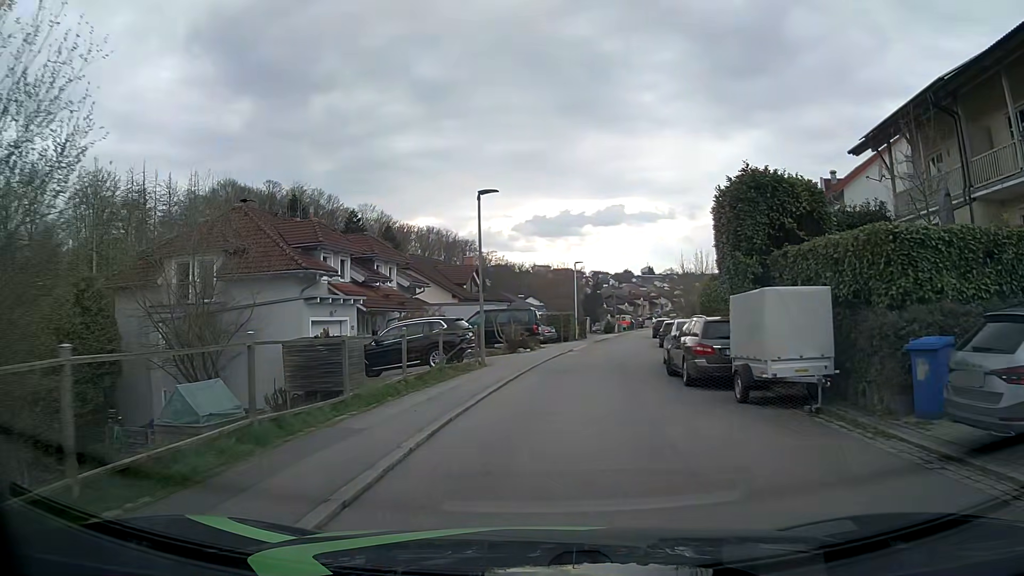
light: Day
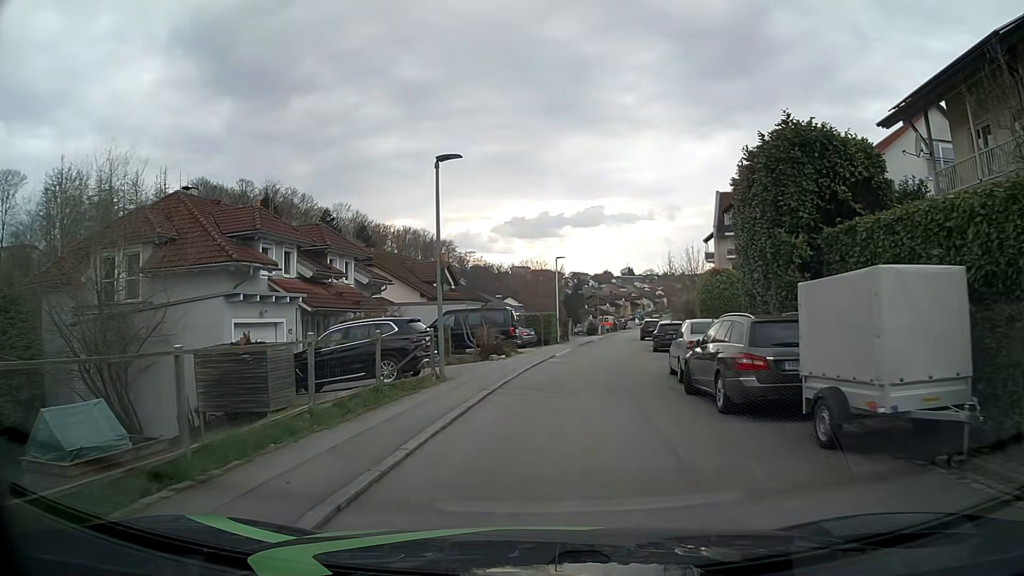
(0.0, +4.4) m; 0°
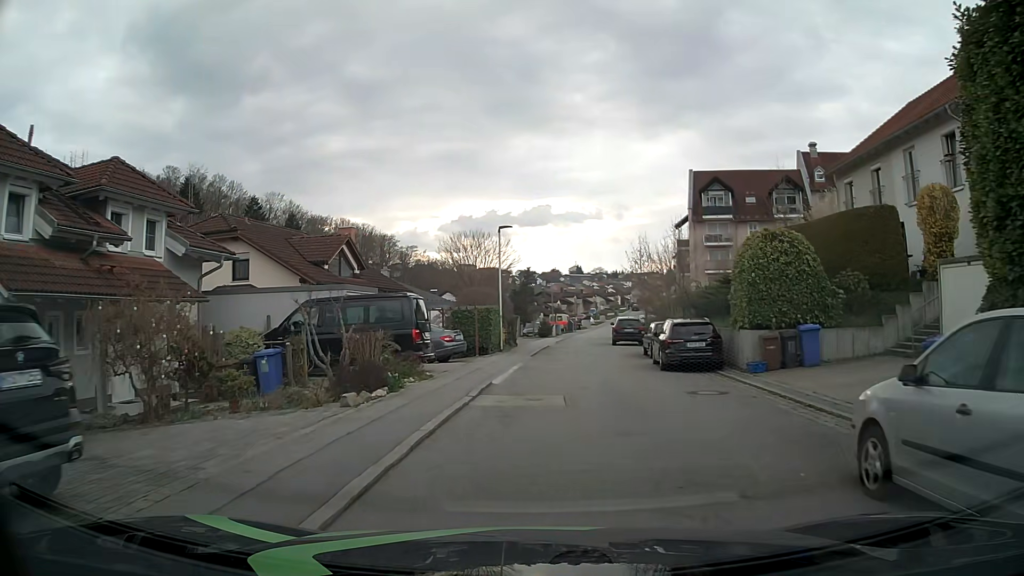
(+0.6, +13.1) m; +4°
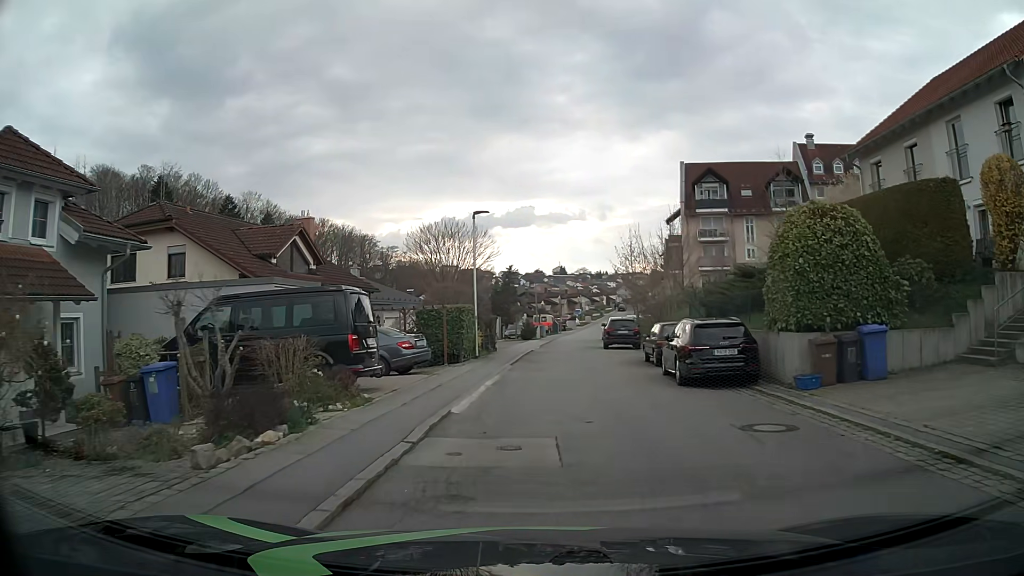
(+0.1, +4.4) m; +3°
